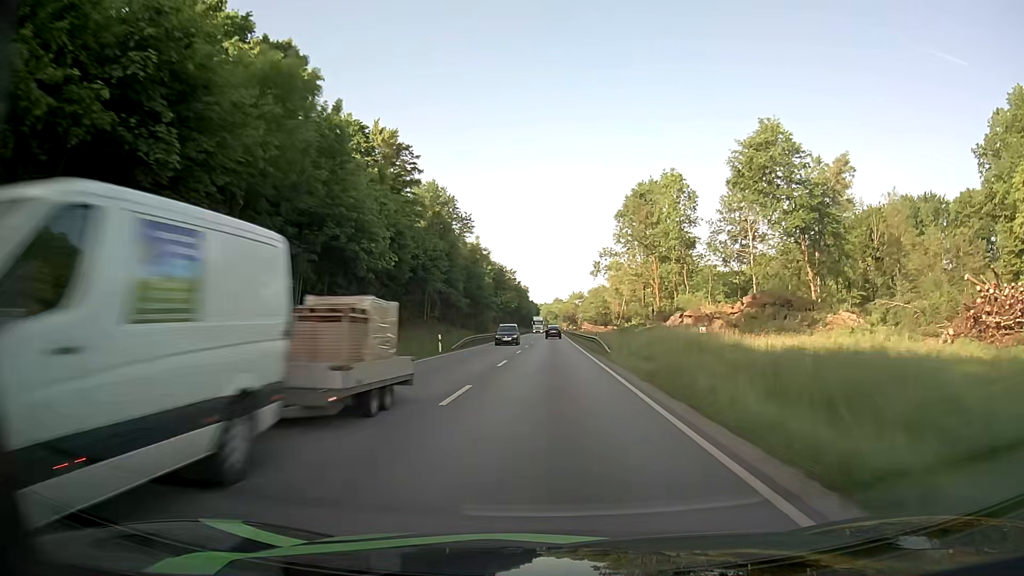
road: primary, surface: asphalt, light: Day
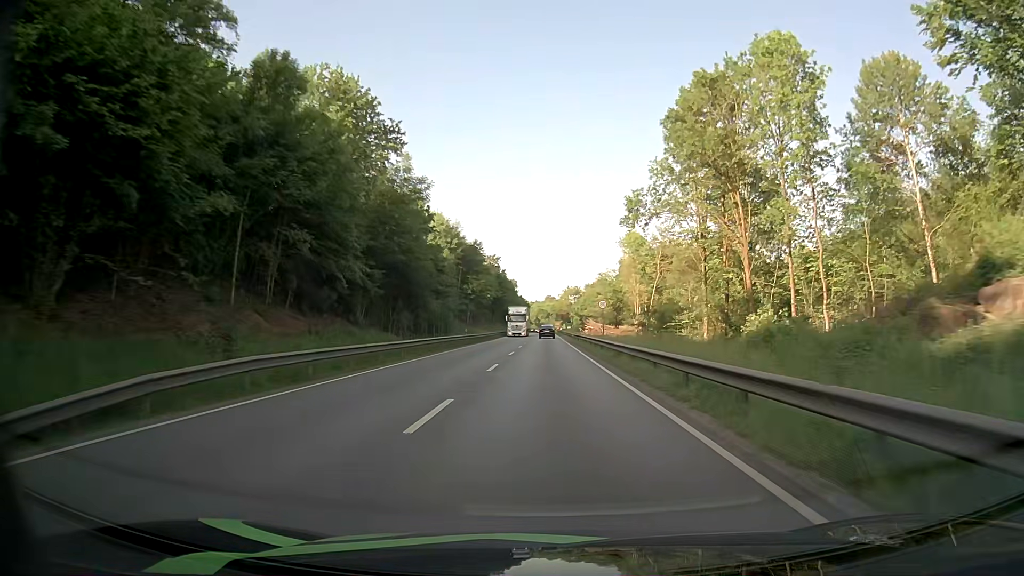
(0.0, +39.4) m; +1°
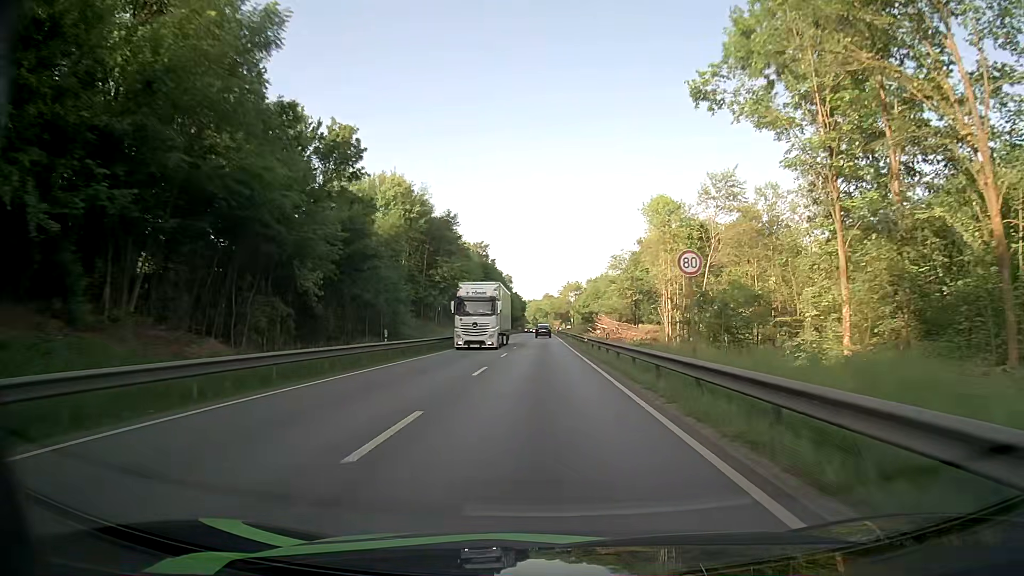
(+0.2, +26.1) m; 0°
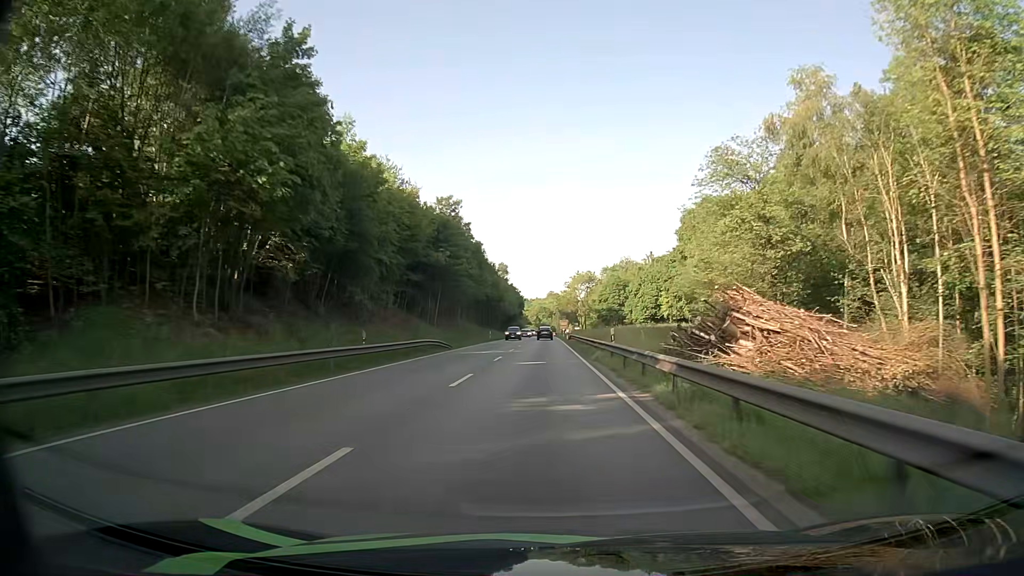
(+0.1, +51.5) m; 0°
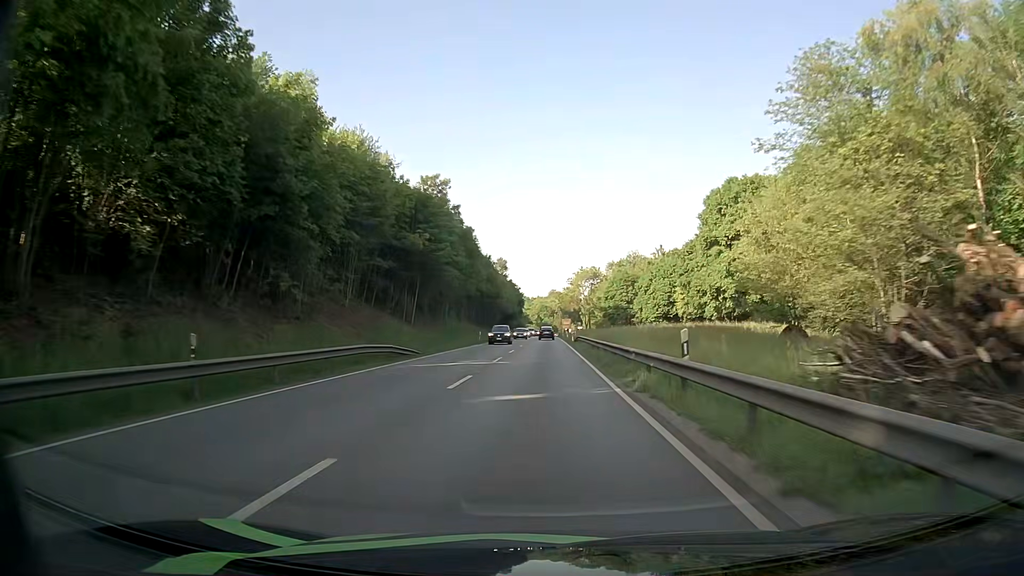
(0.0, +12.7) m; 0°
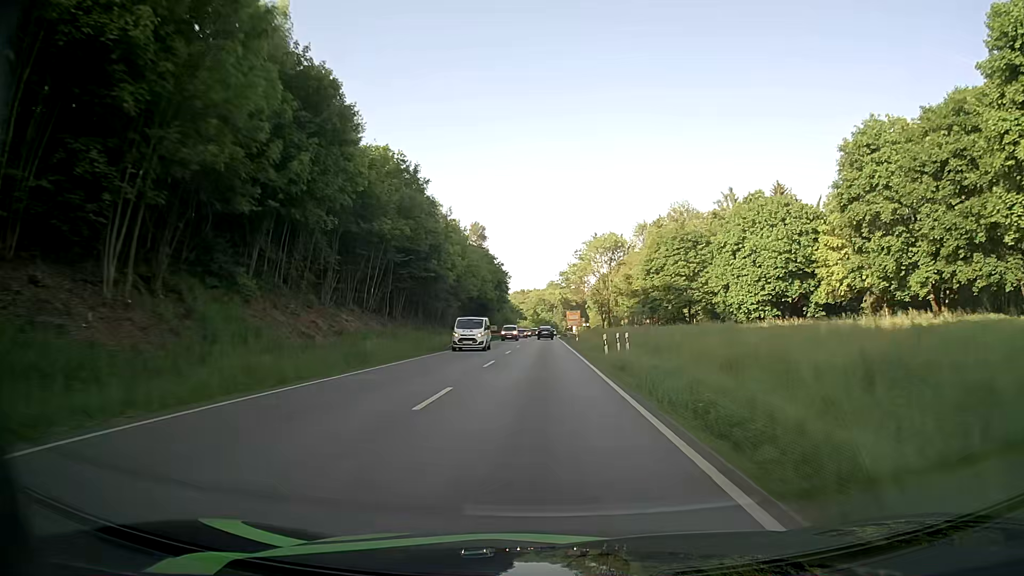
(-0.1, +62.6) m; 0°
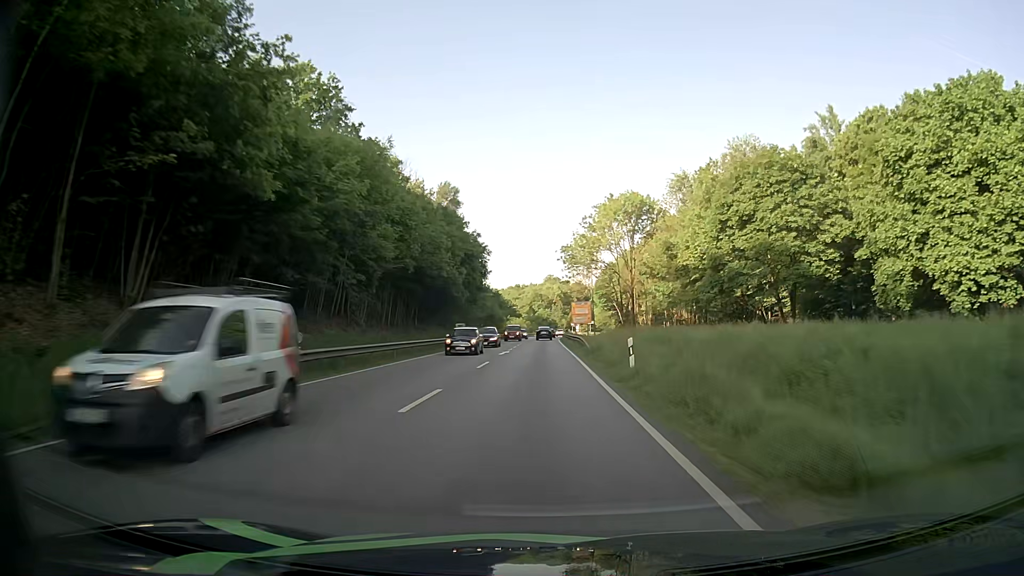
(0.0, +36.9) m; 0°
